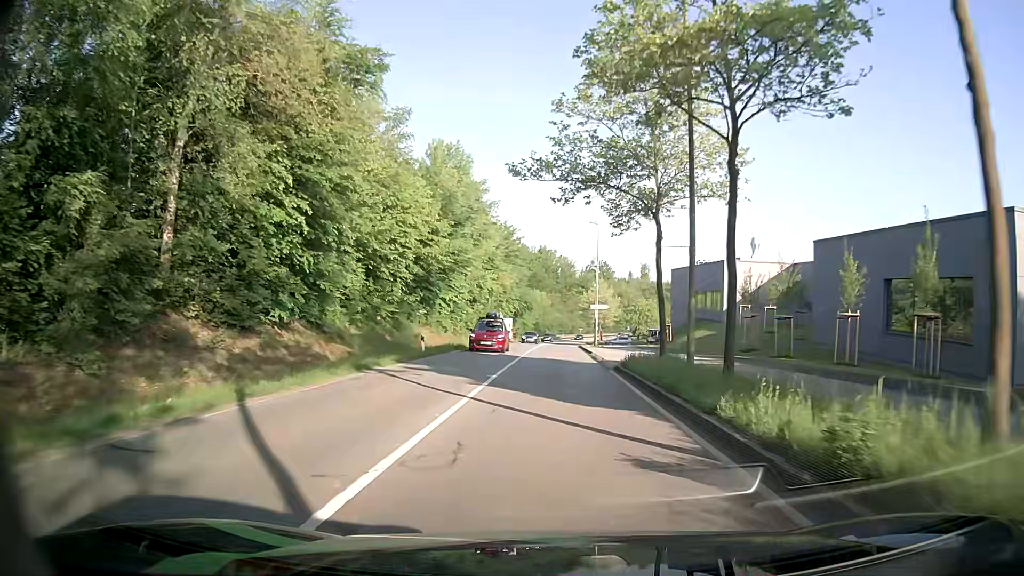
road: secondary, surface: asphalt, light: Day
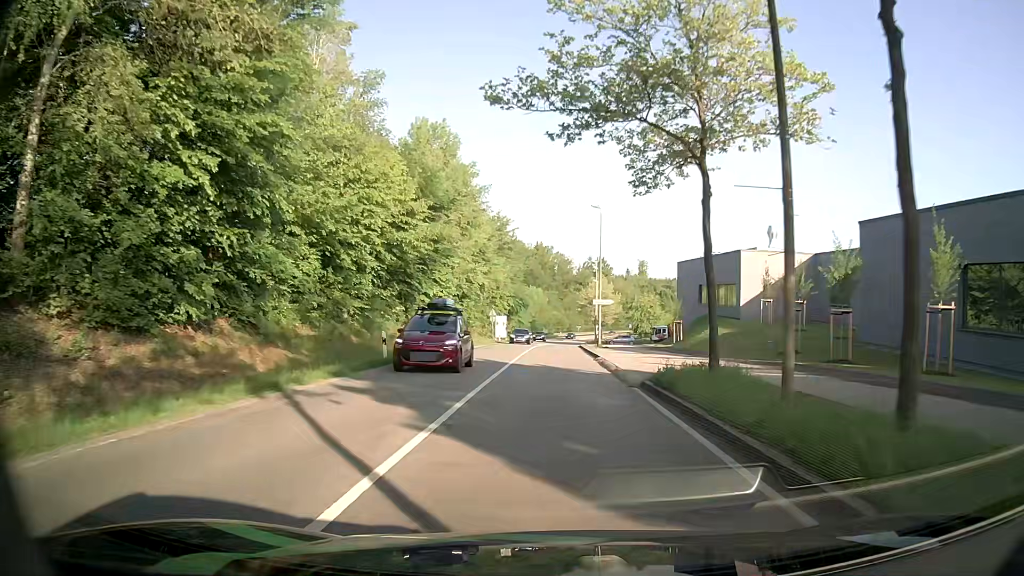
(0.0, +6.6) m; 0°
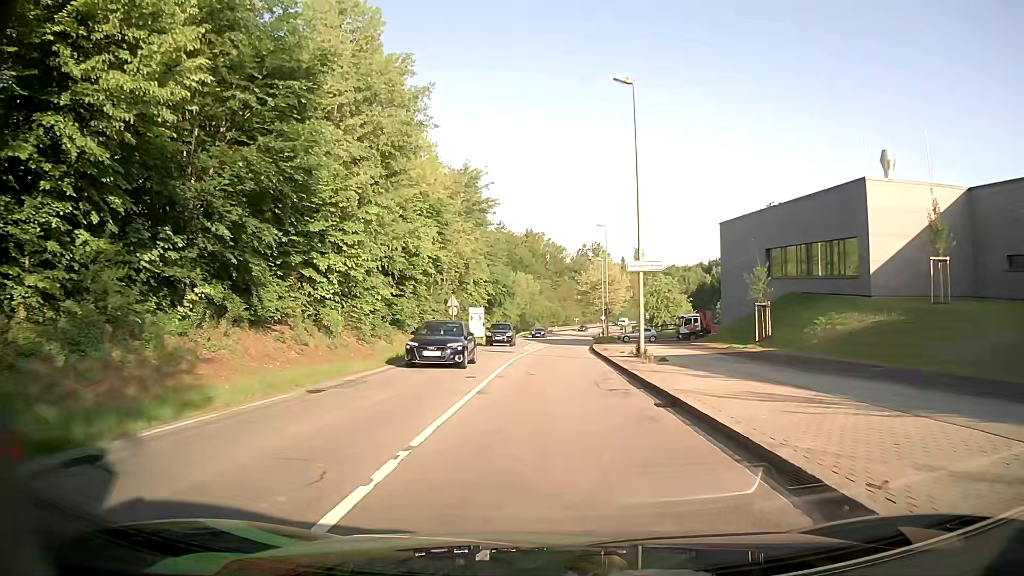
(+0.1, +24.7) m; +1°
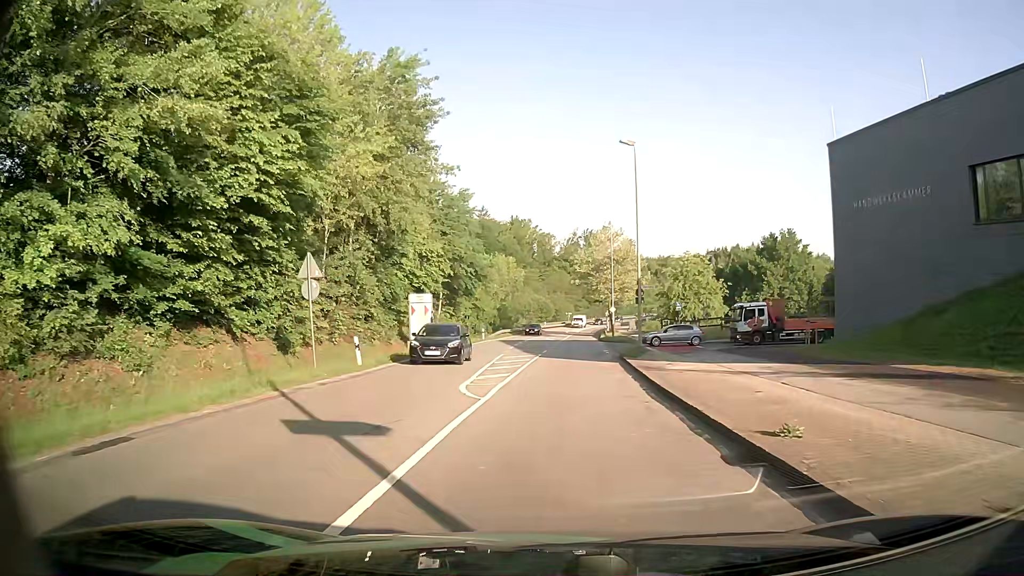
(0.0, +25.9) m; +1°
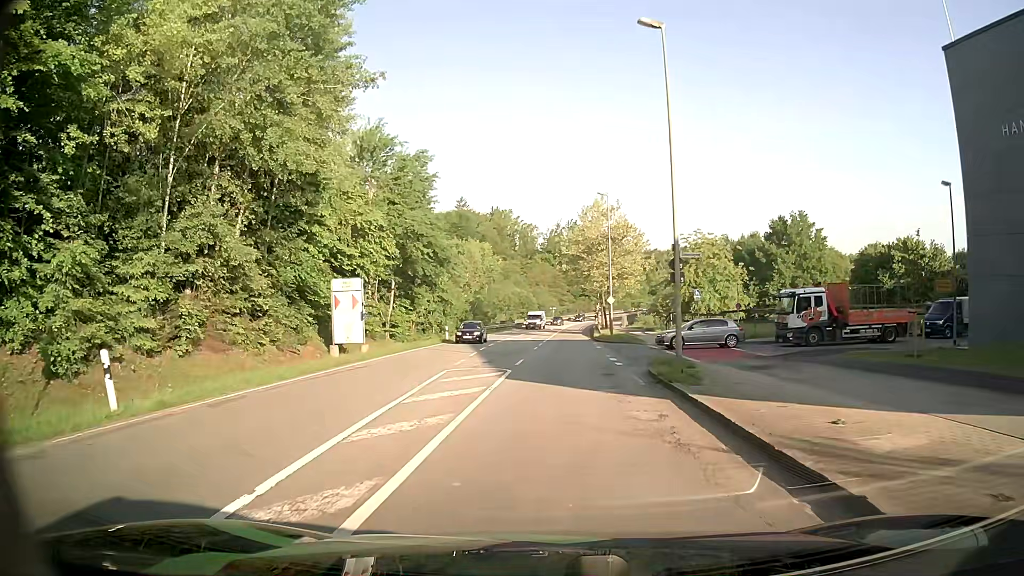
(+0.1, +13.1) m; +1°
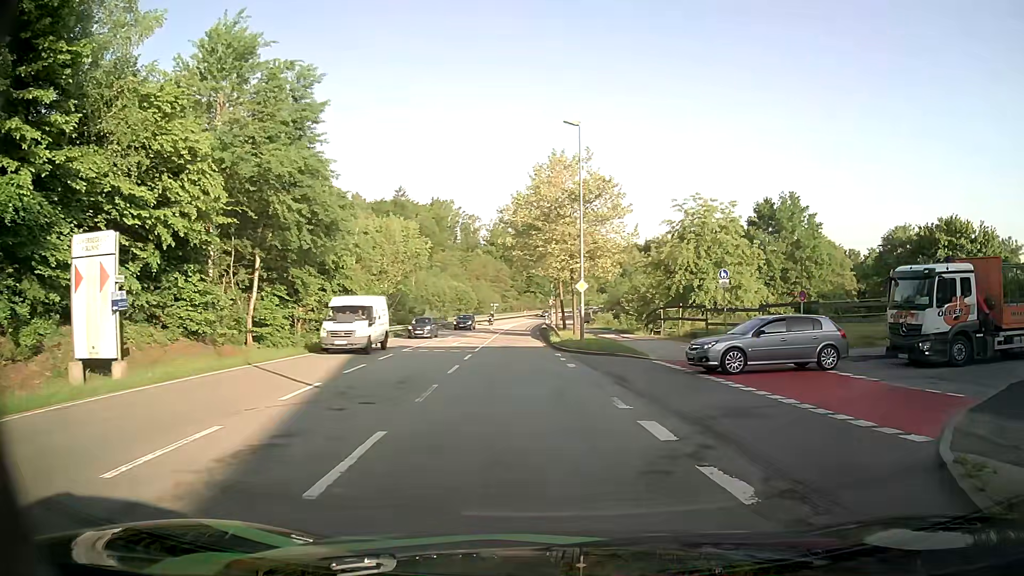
(+0.2, +16.7) m; +5°
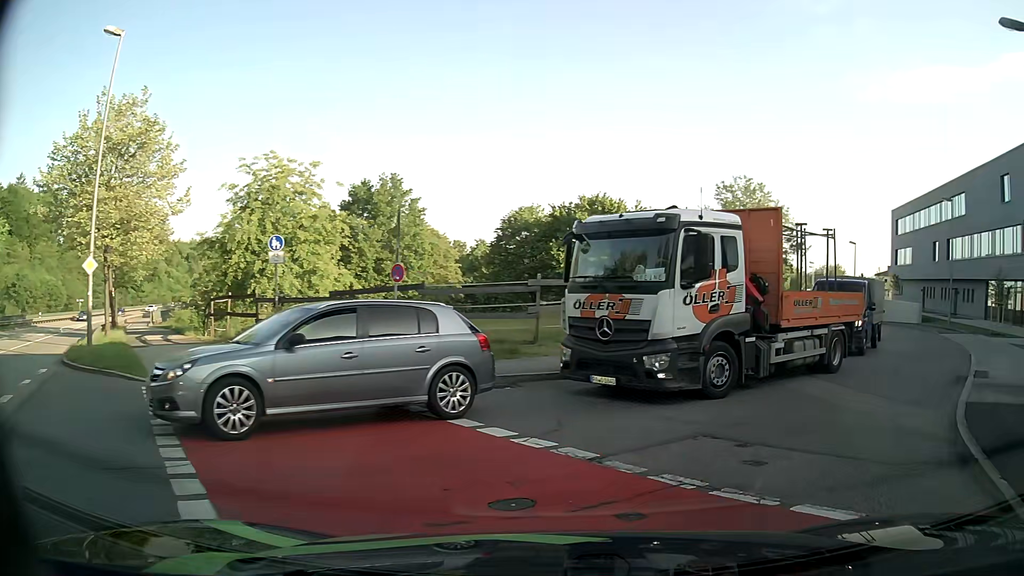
(+2.5, +9.4) m; +33°
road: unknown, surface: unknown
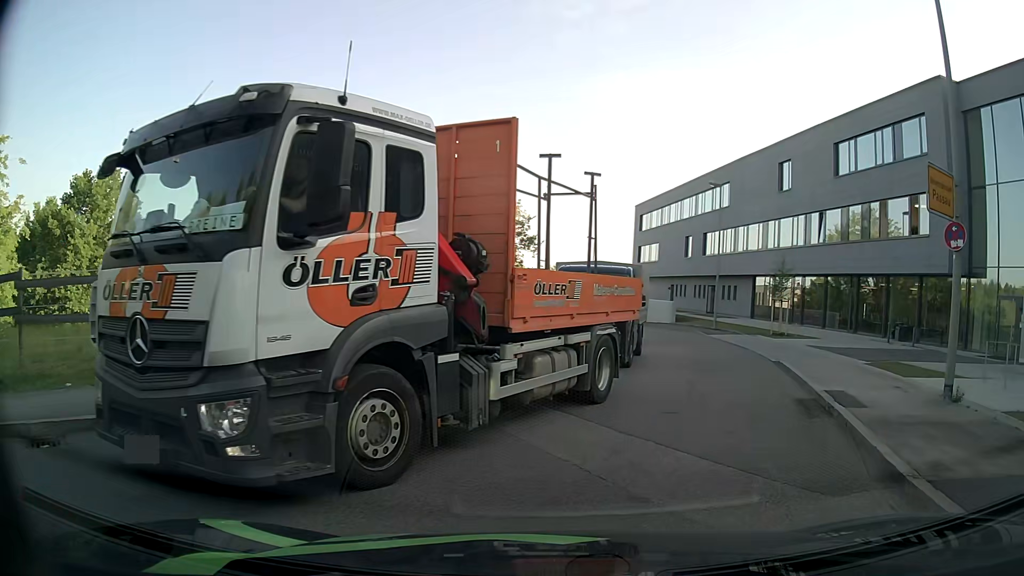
(+1.2, +5.5) m; +25°
